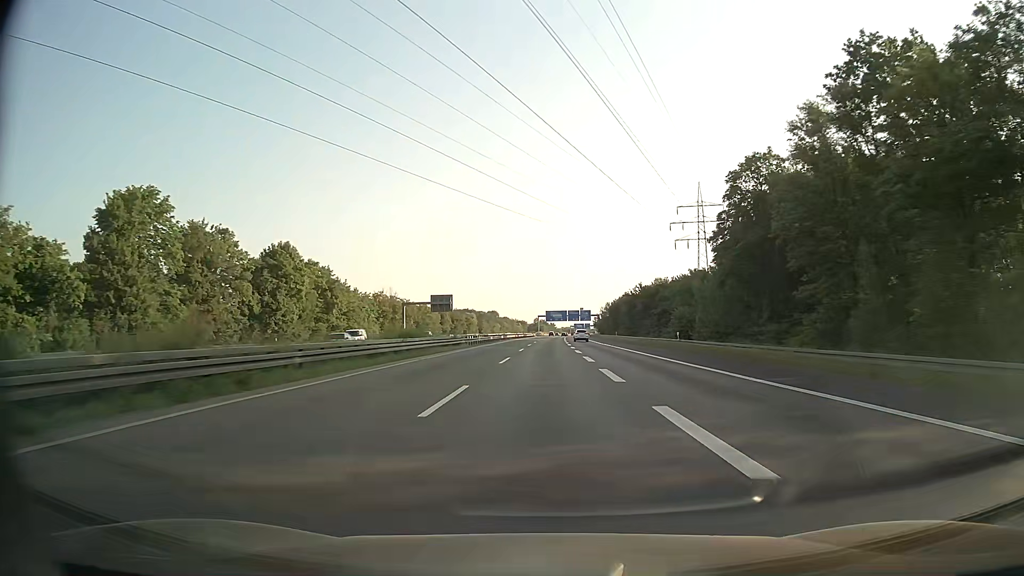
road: motorway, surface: paved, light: Day
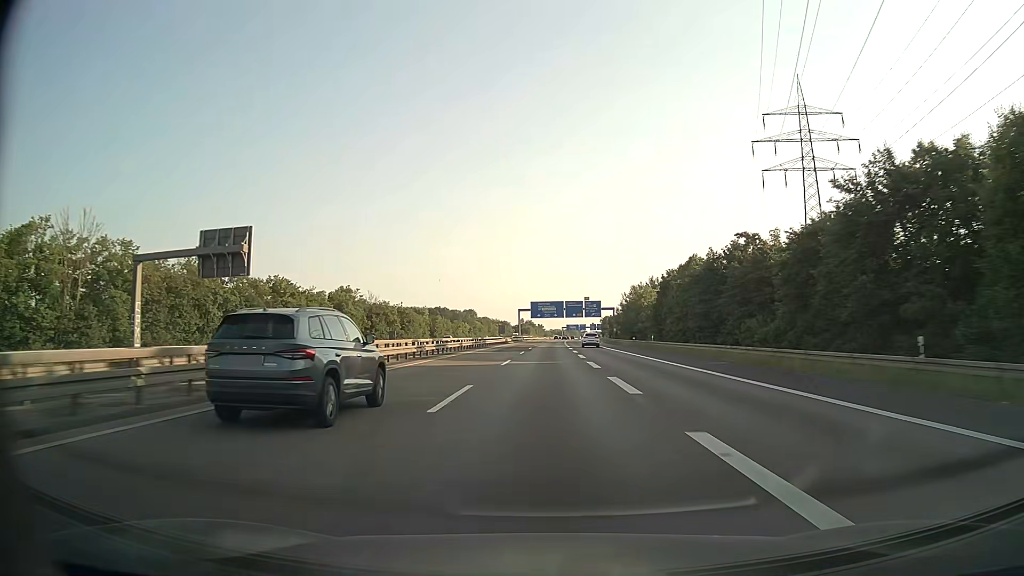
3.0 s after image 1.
(+0.7, +87.1) m; +1°
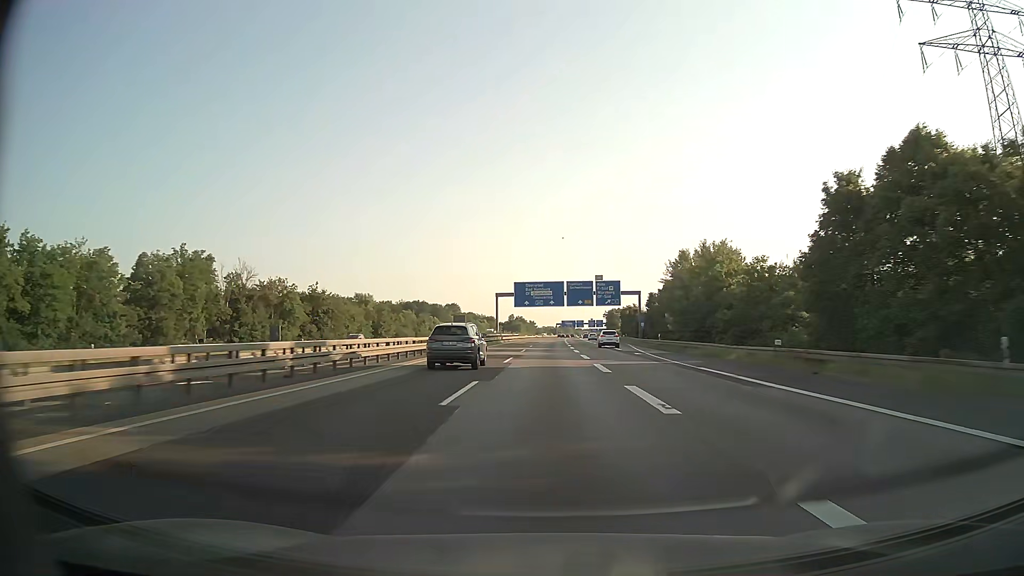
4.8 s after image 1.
(+0.2, +52.2) m; +1°
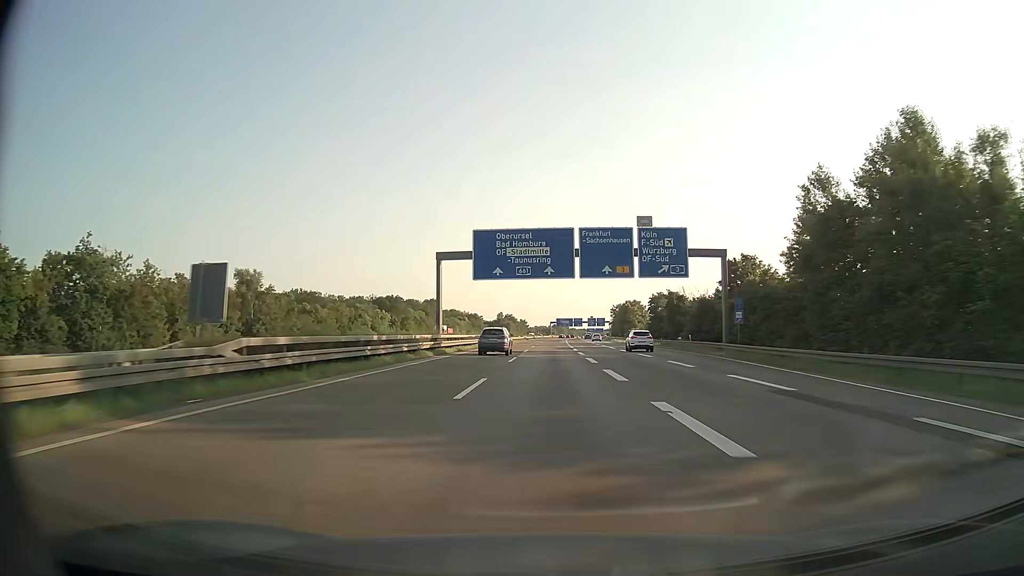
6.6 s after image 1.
(+0.3, +52.2) m; +1°
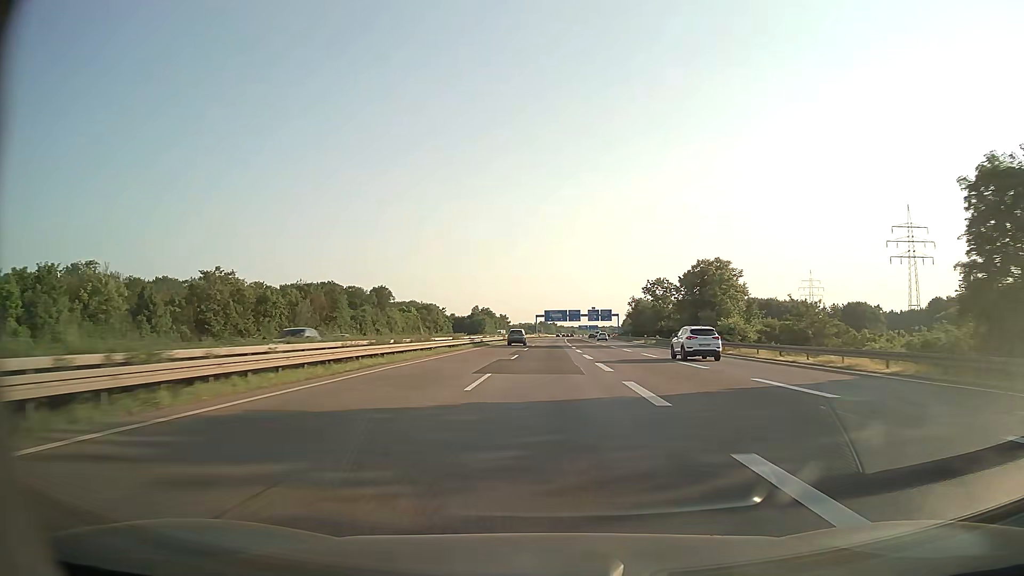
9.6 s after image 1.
(+1.0, +87.1) m; +1°
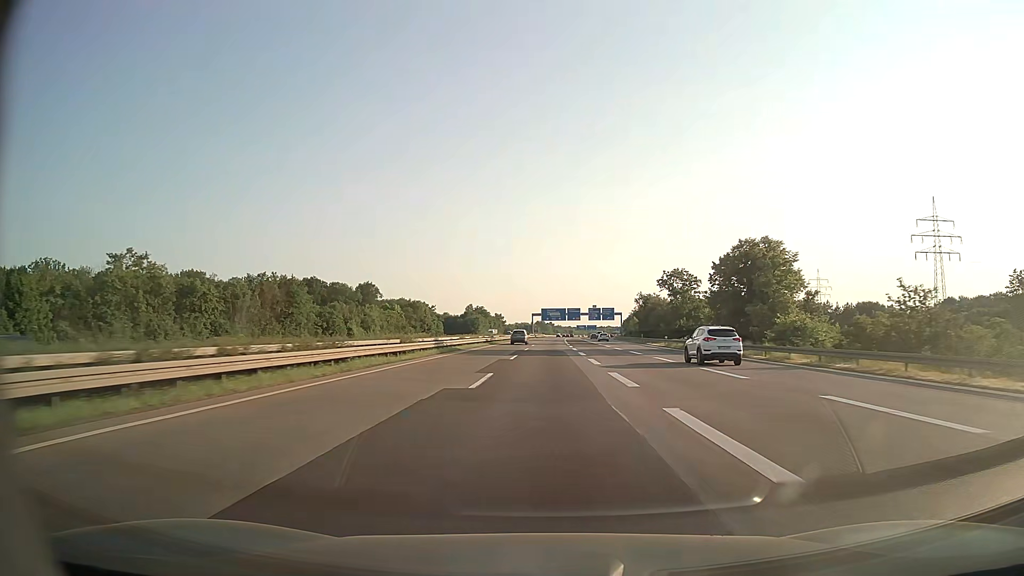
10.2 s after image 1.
(0.0, +17.4) m; 0°
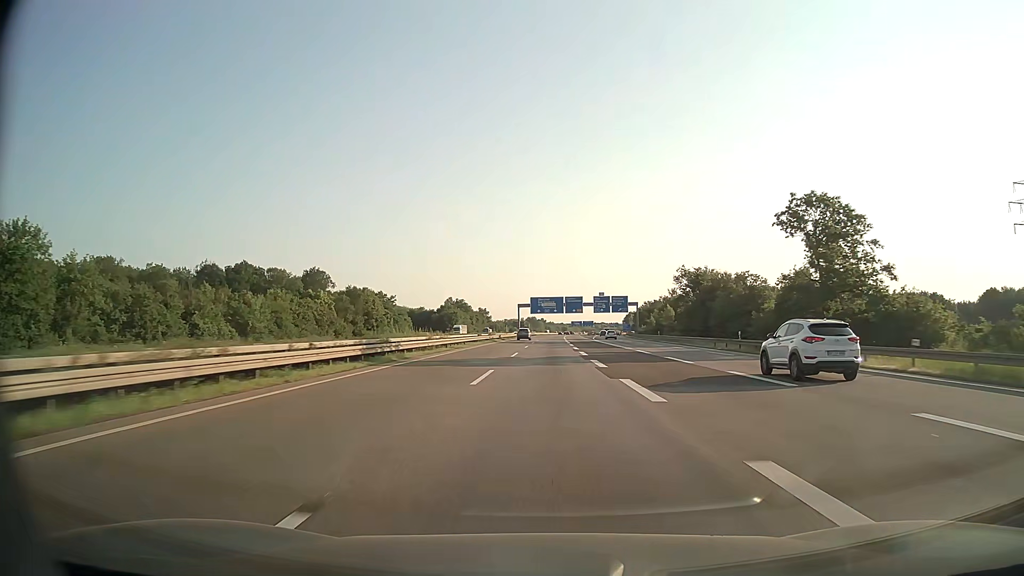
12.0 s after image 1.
(+0.3, +52.3) m; +1°
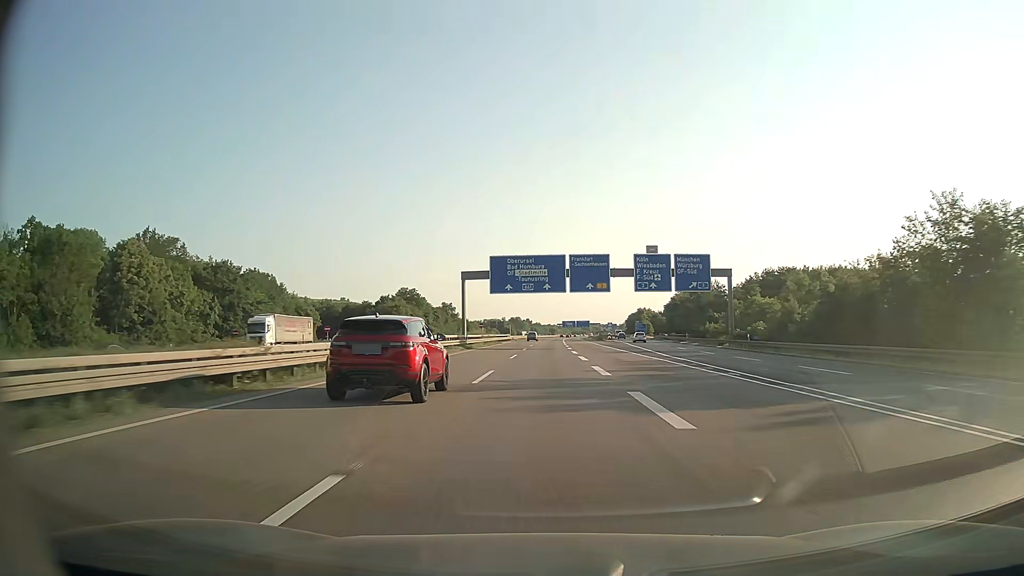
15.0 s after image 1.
(+1.1, +87.3) m; +1°
(0, +10) (0, +20) (0, +30) (0, +40) (0, +50) (0, +60) (0, +70) (+1, +80) (+1, +90) (+1, +100) m
